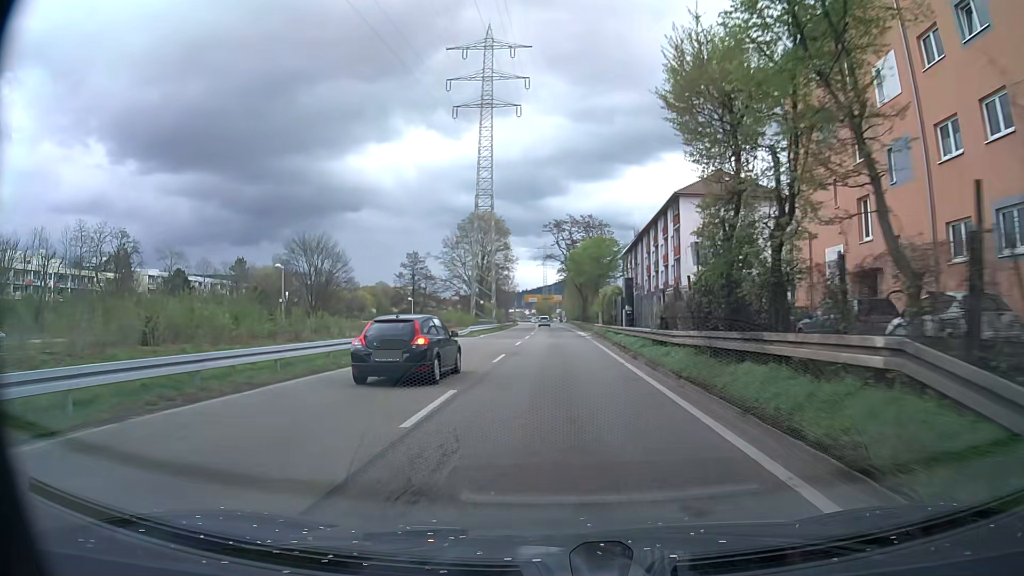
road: trunk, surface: asphalt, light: Day
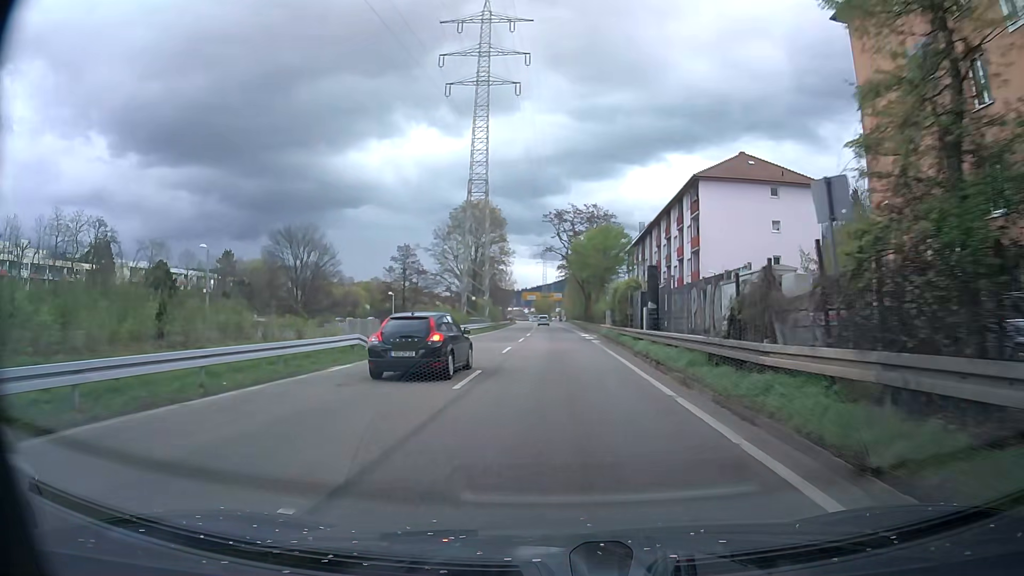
(0.0, +7.9) m; 0°
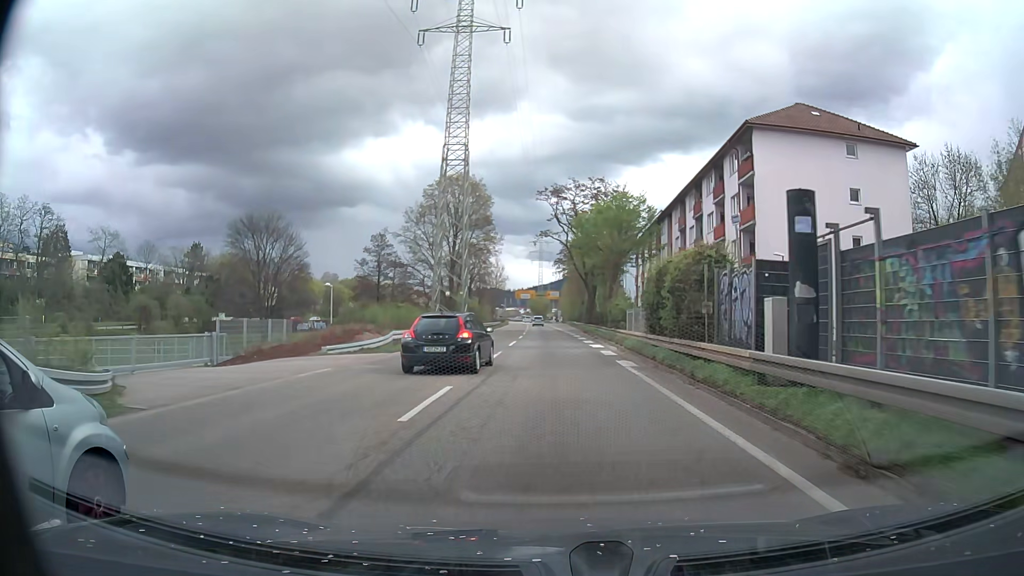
(0.0, +15.7) m; 0°
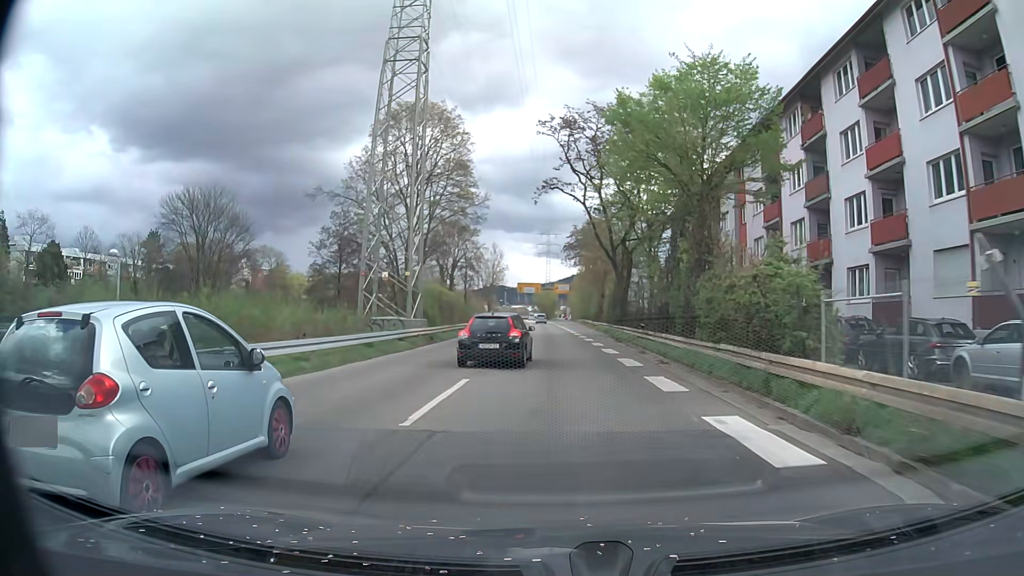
(0.0, +23.5) m; 0°
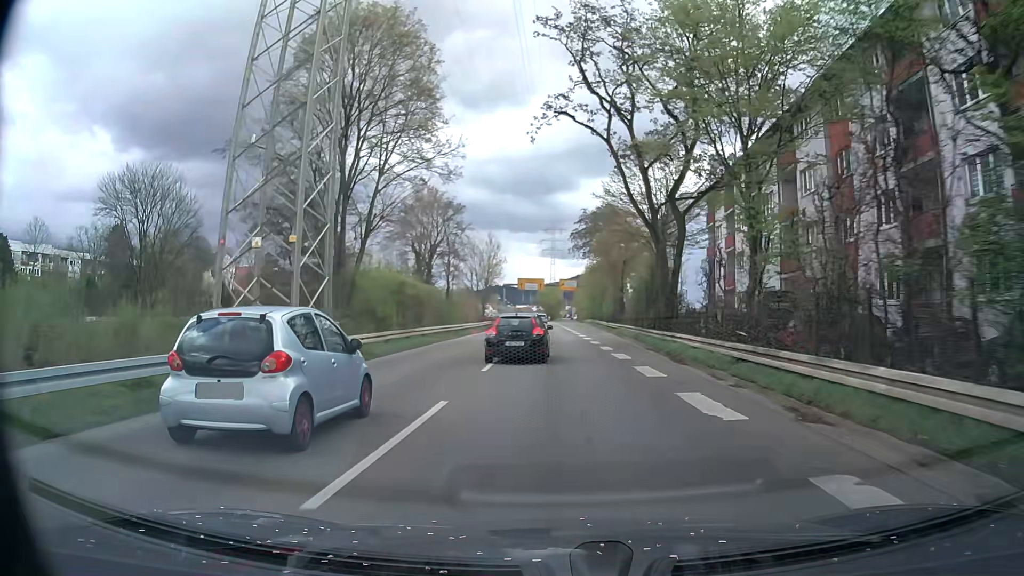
(-0.1, +15.6) m; -1°
